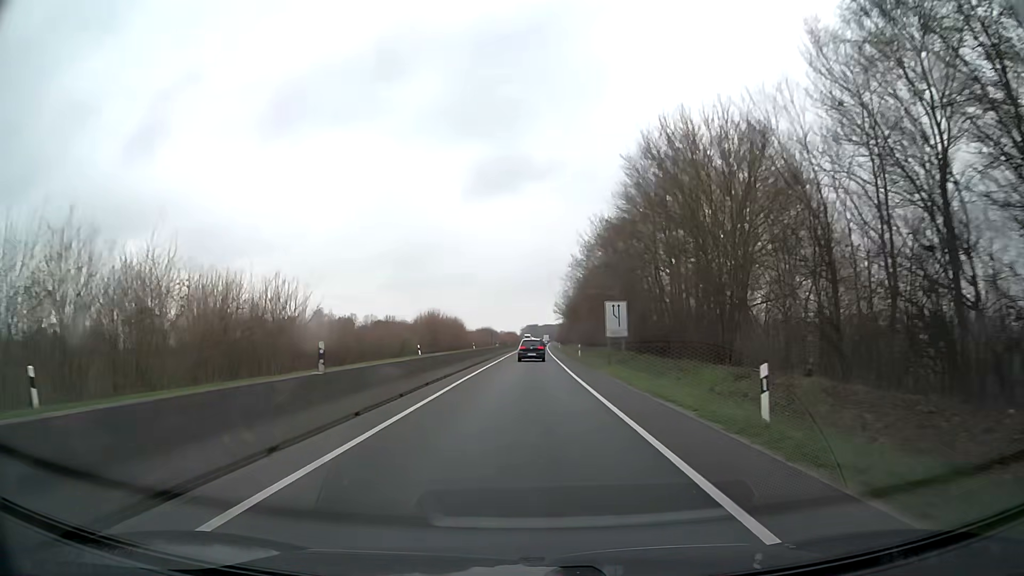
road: trunk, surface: asphalt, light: Day
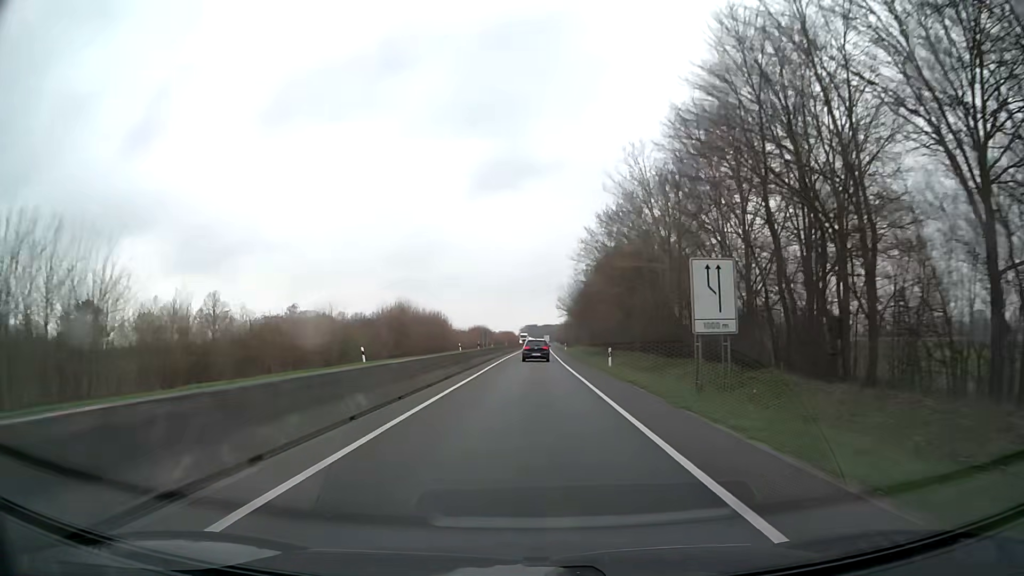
(0.0, +20.9) m; 0°
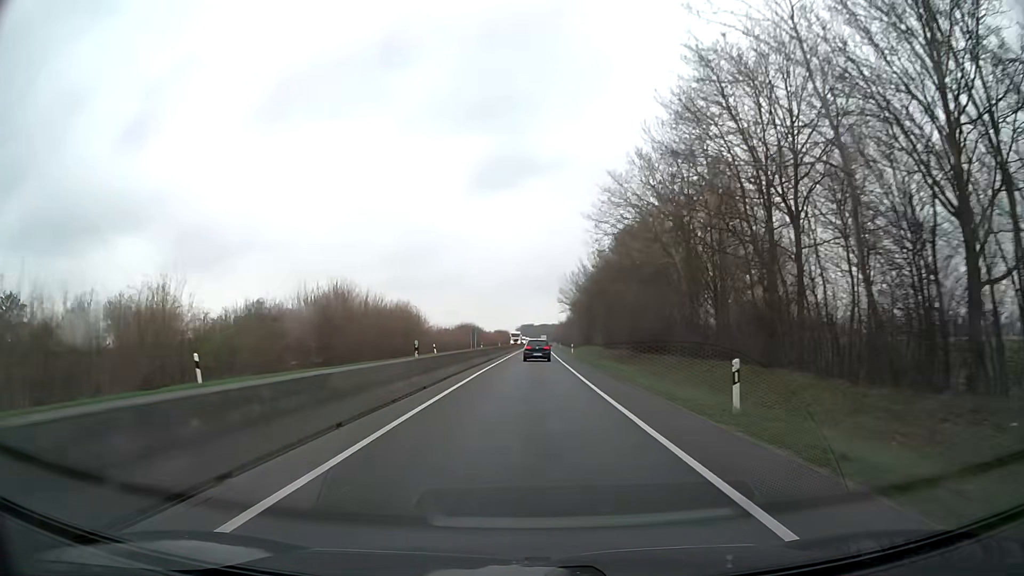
(0.0, +21.1) m; 0°
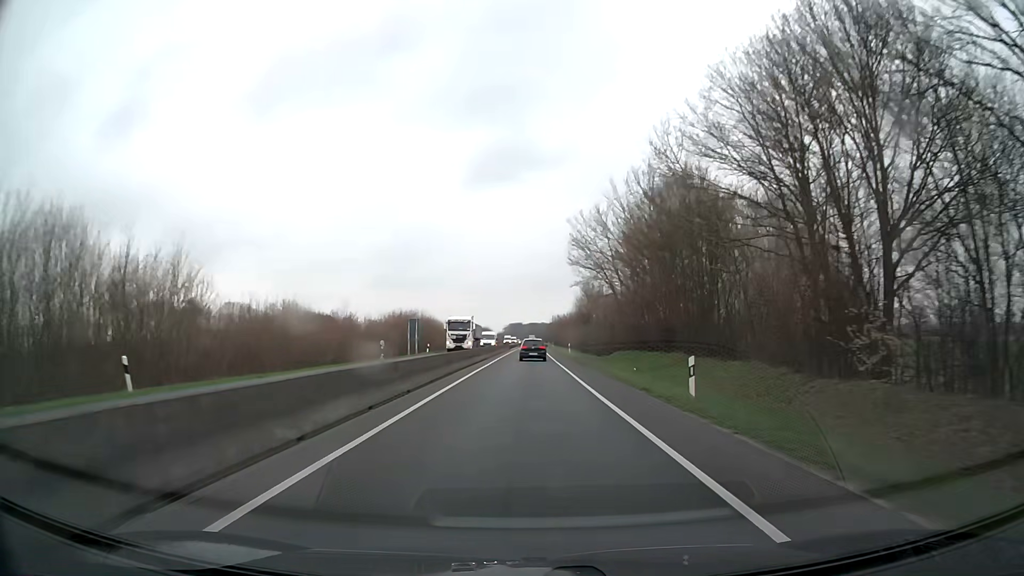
(+0.4, +53.9) m; +1°
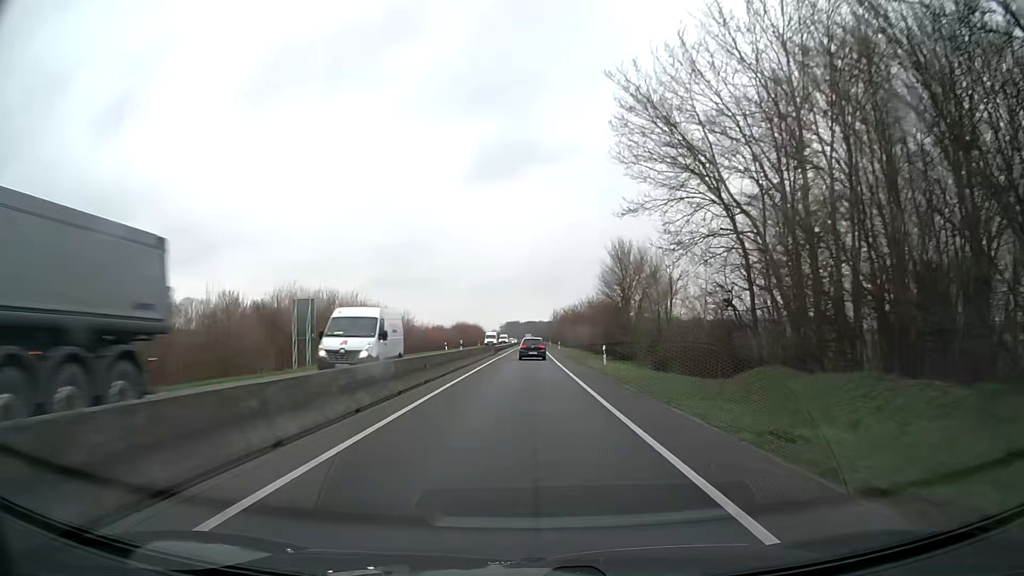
(0.0, +32.8) m; 0°
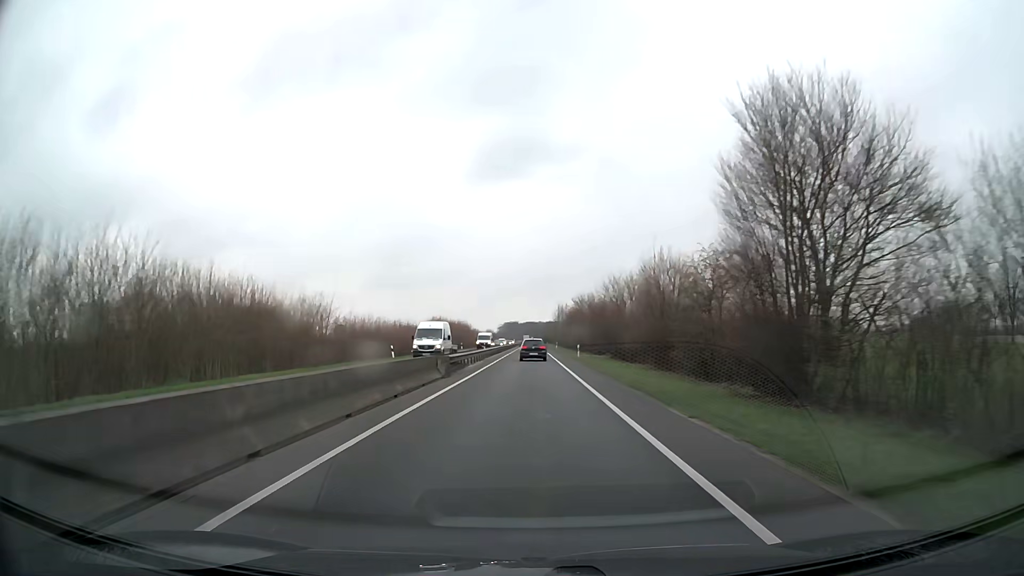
(0.0, +33.1) m; 0°
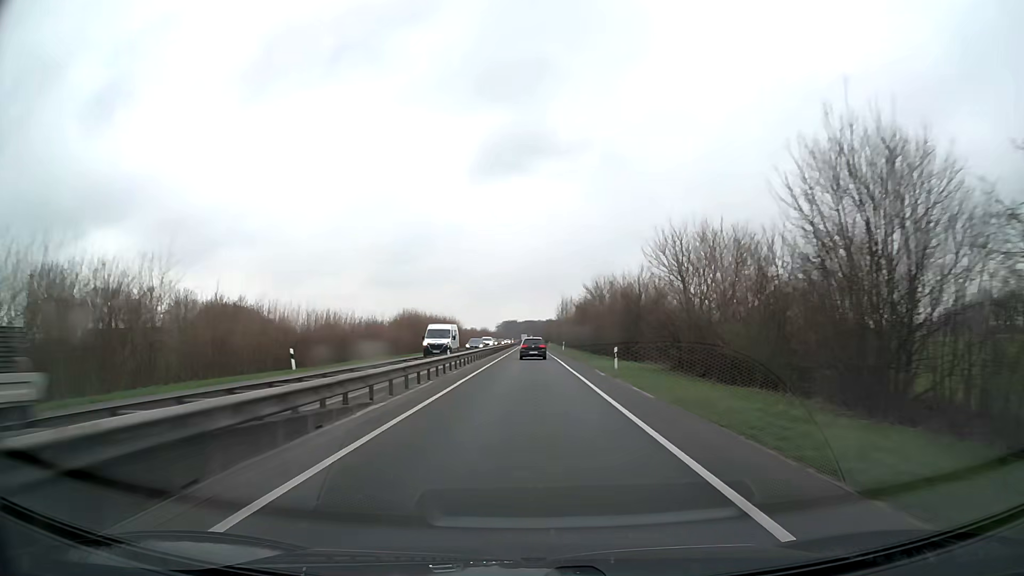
(0.0, +22.2) m; 0°
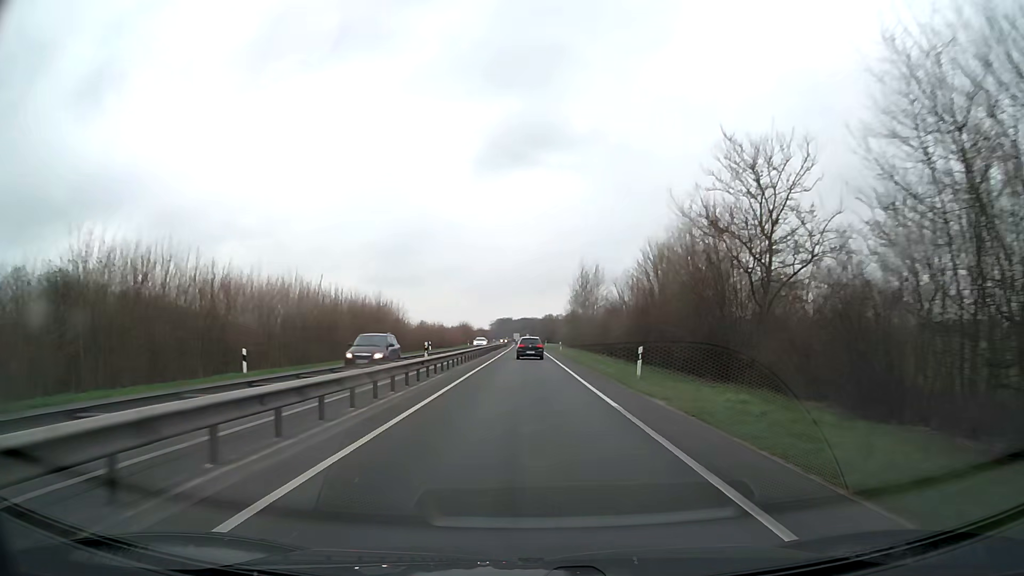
(0.0, +55.5) m; 0°
(0, +10) (0, +20) (0, +30) (0, +40) (0, +50) (0, +60) (0, +70) (0, +80) (0, +90) (0, +100) m
